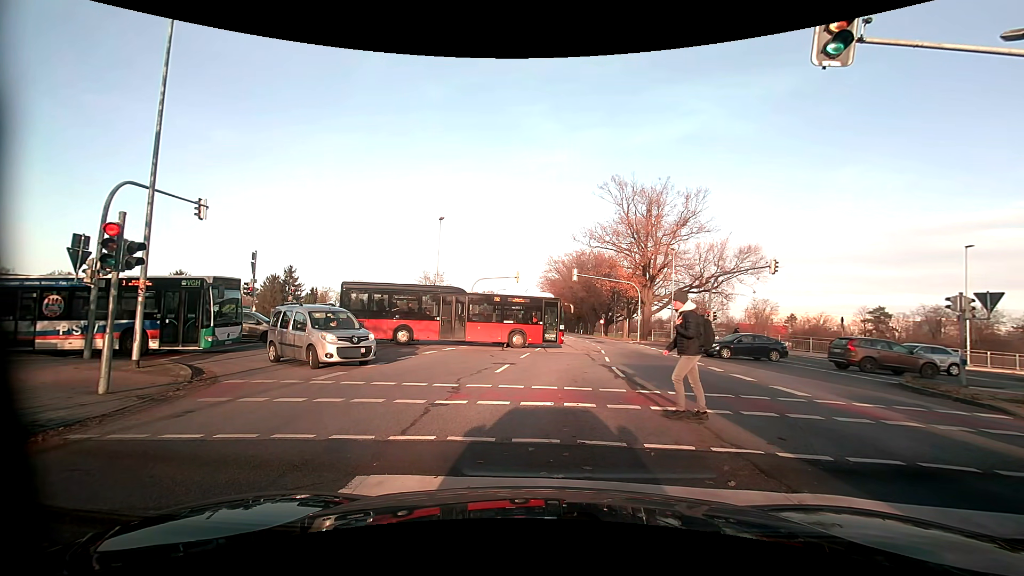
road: primary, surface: asphalt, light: Day
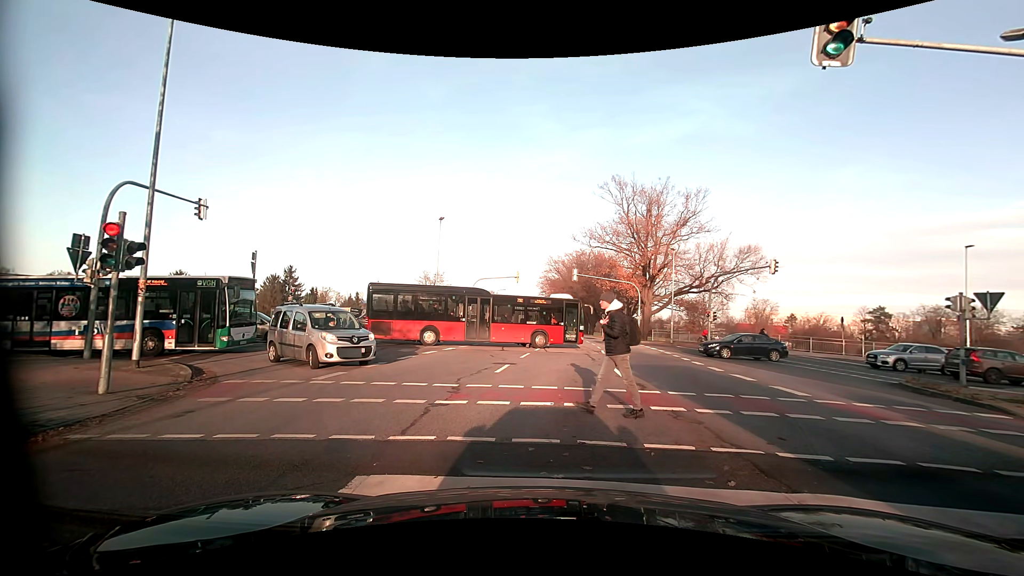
(0.0, 0.0) m; 0°
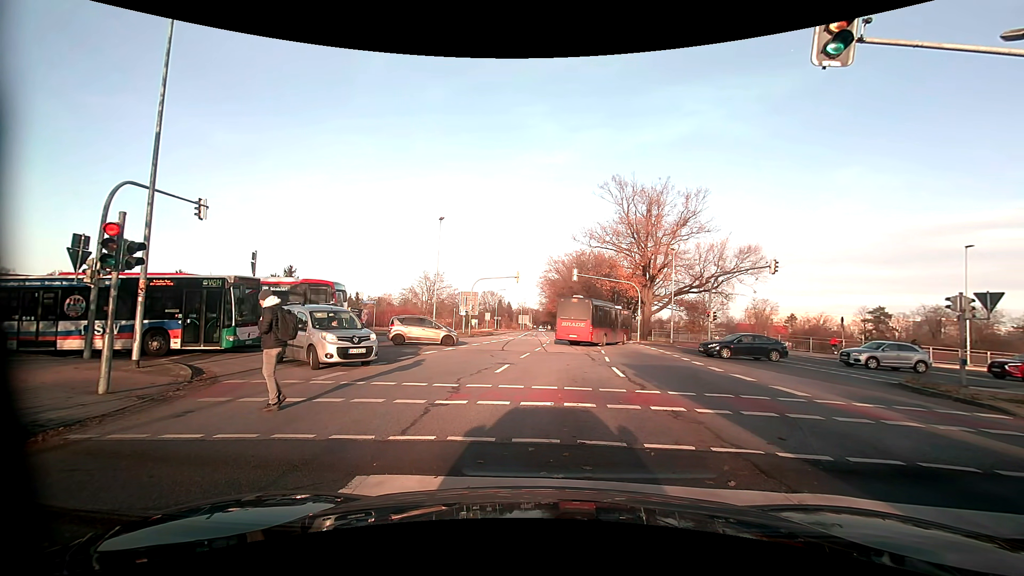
(0.0, 0.0) m; 0°
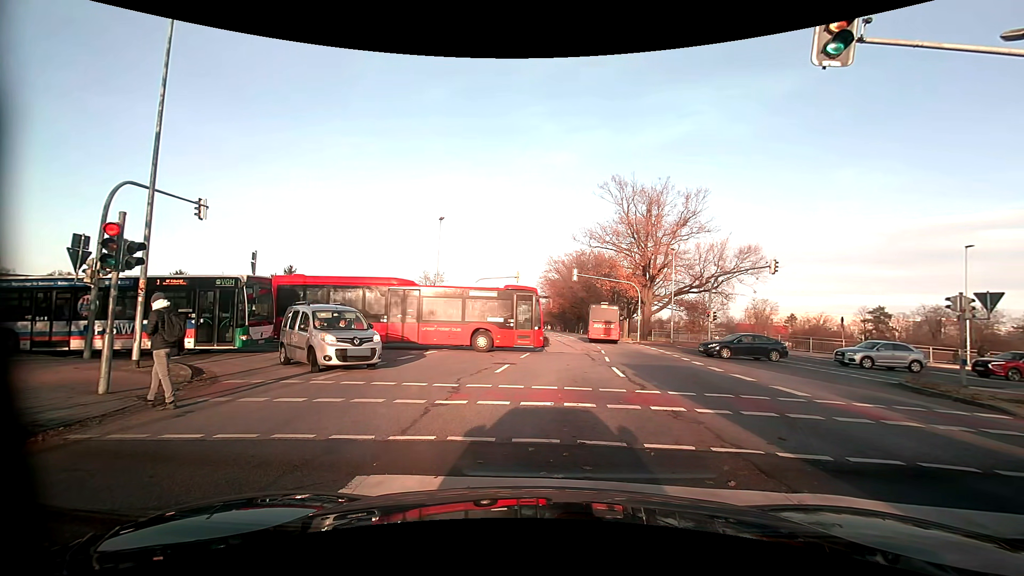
(0.0, 0.0) m; 0°
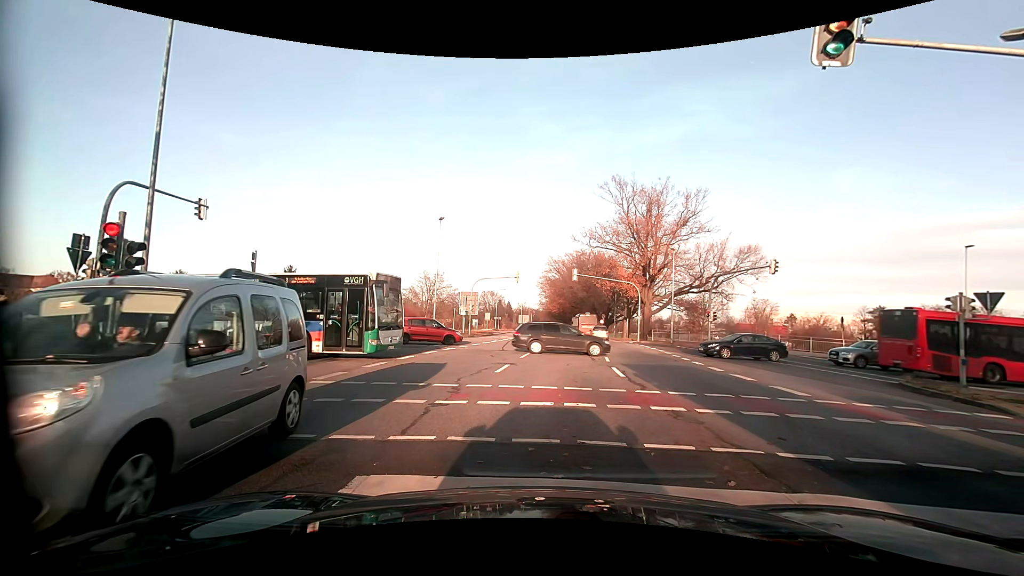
(0.0, 0.0) m; 0°
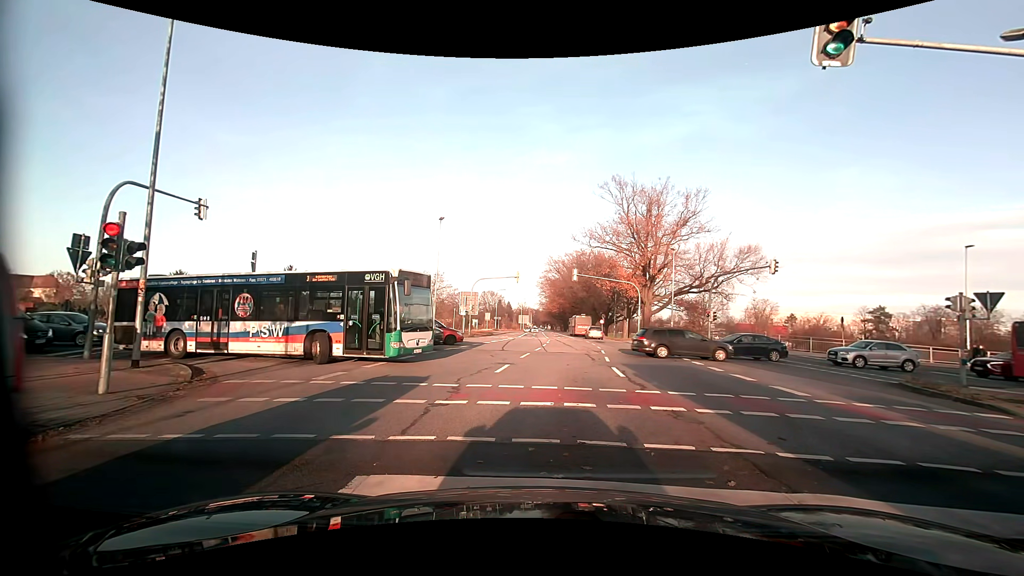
(0.0, 0.0) m; 0°
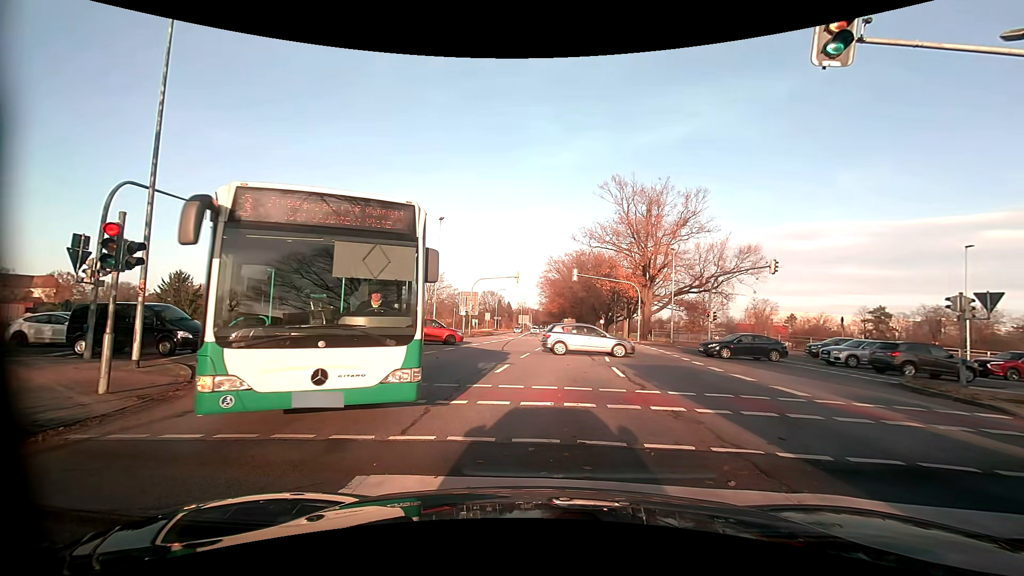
(0.0, 0.0) m; 0°
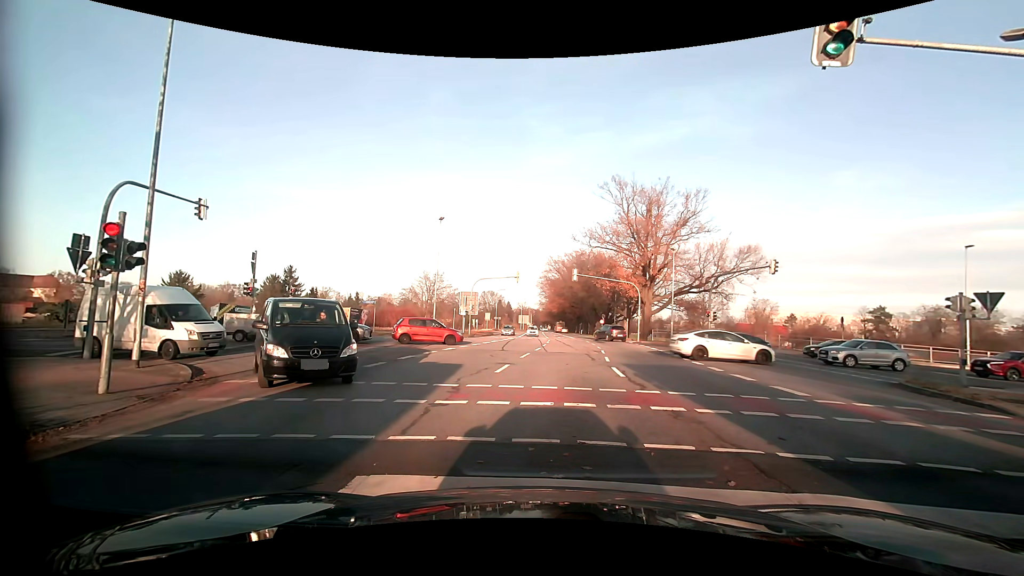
(0.0, 0.0) m; 0°
